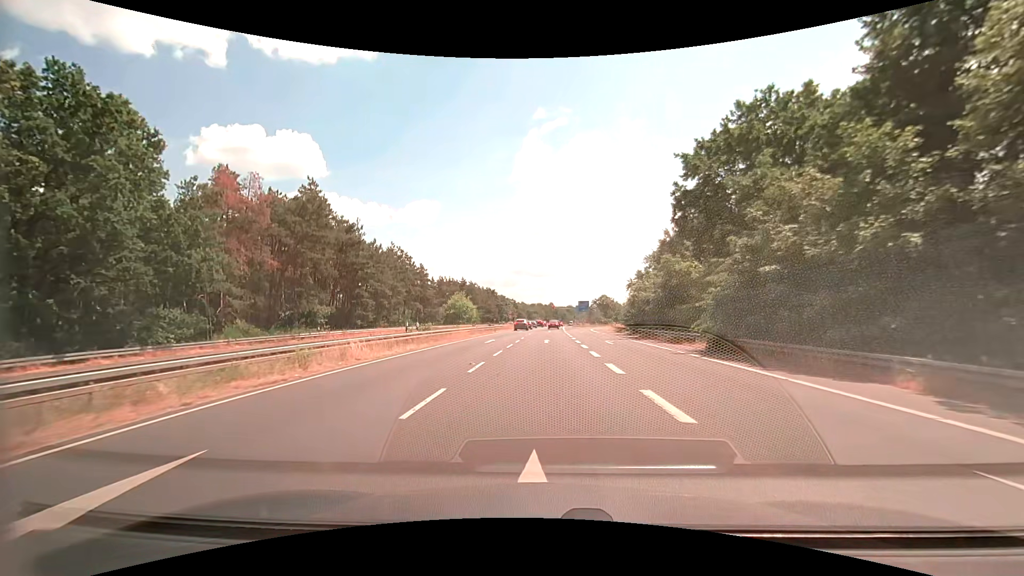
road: secondary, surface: asphalt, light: Day
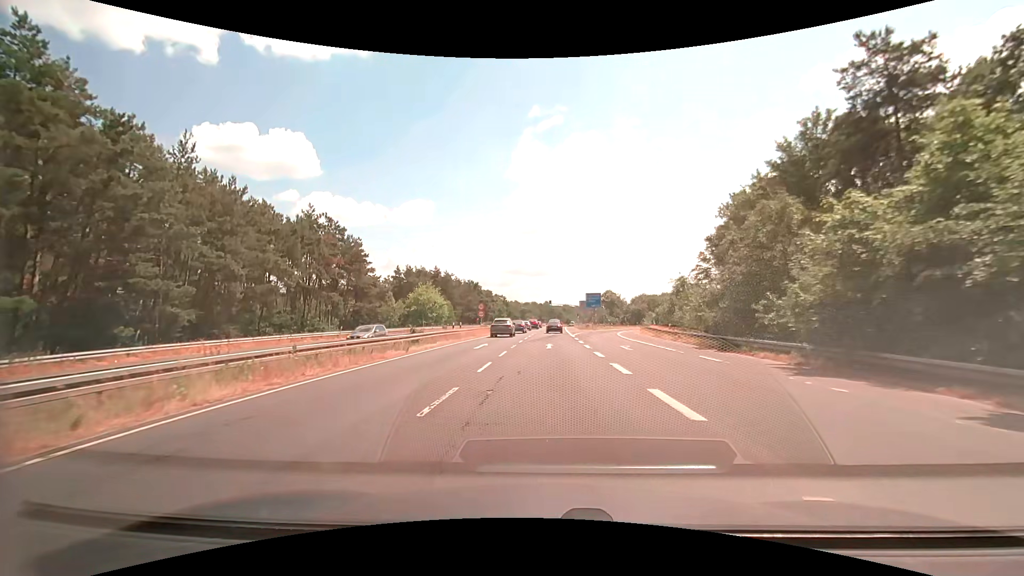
(+0.1, +35.8) m; 0°
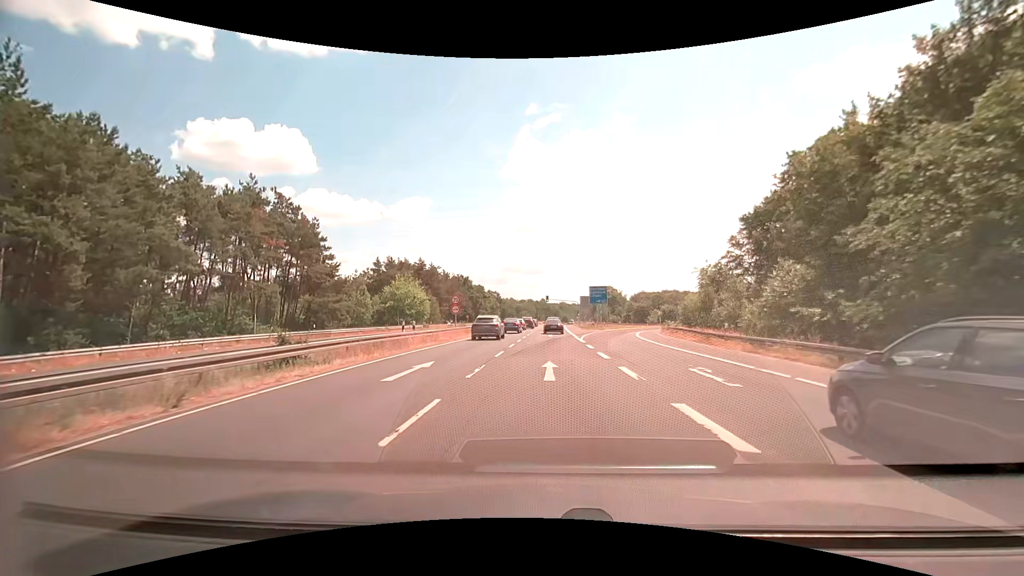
(+0.1, +13.6) m; +1°
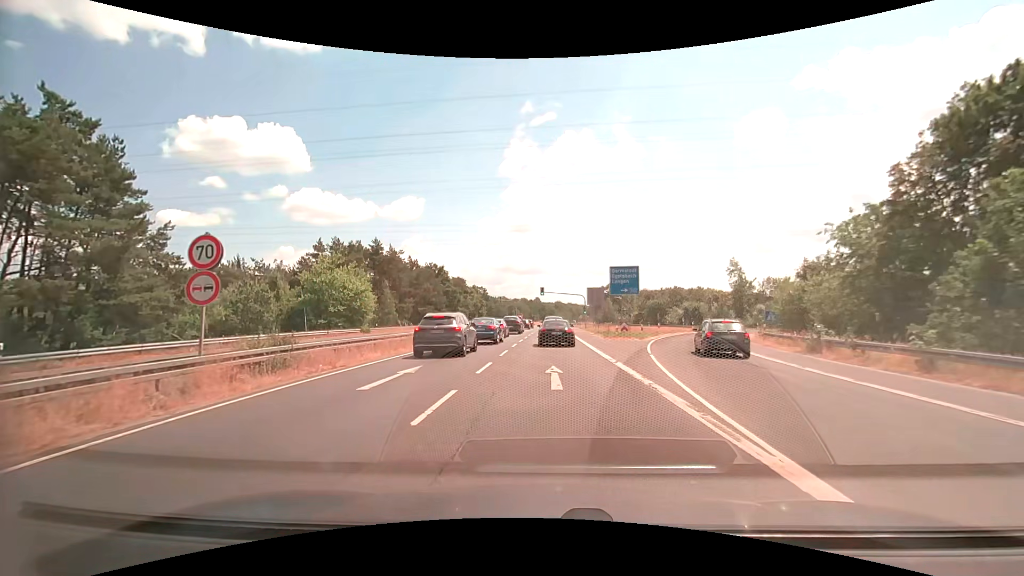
(0.0, +28.8) m; 0°
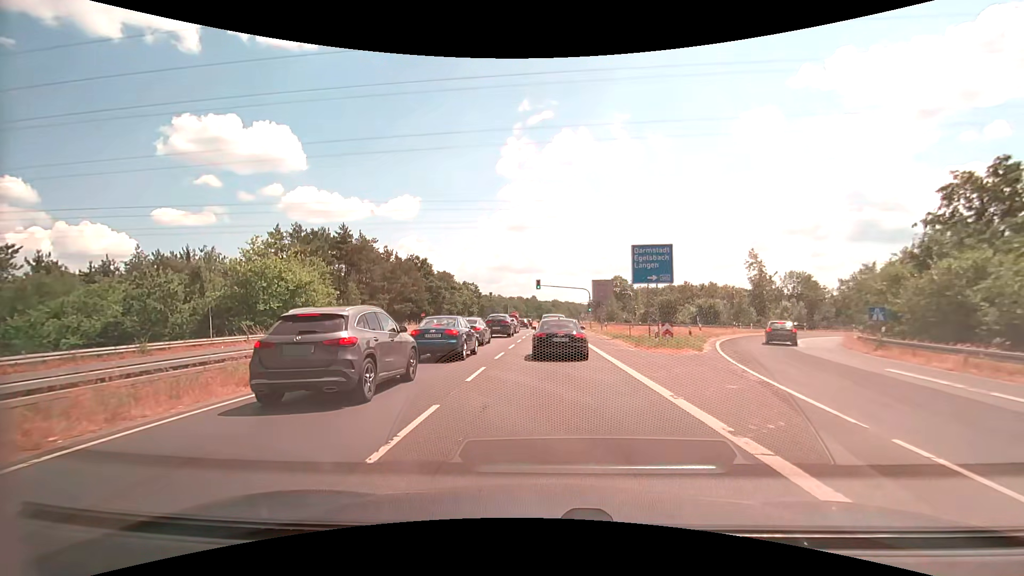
(+0.1, +13.4) m; +1°
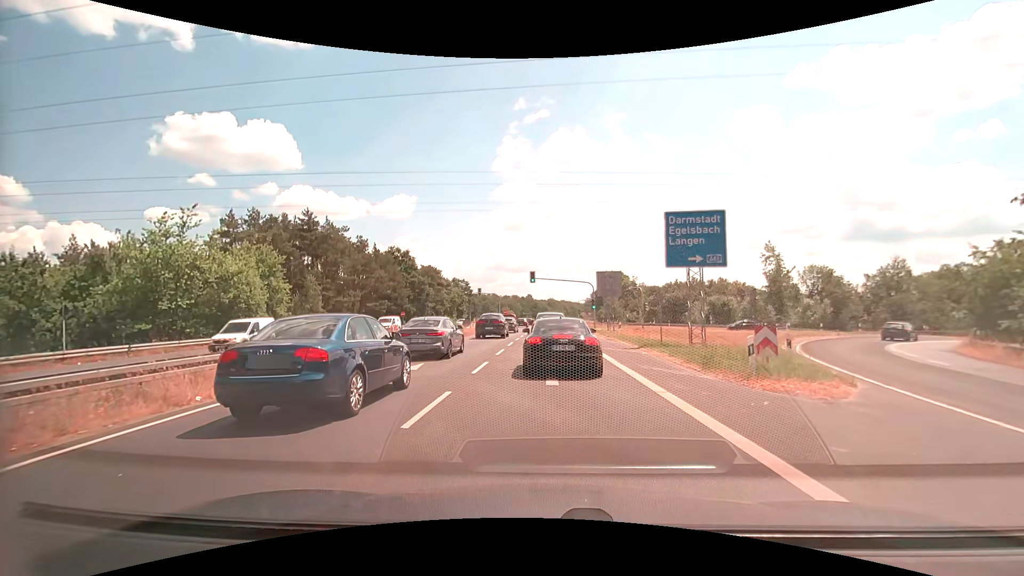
(+0.1, +10.4) m; 0°
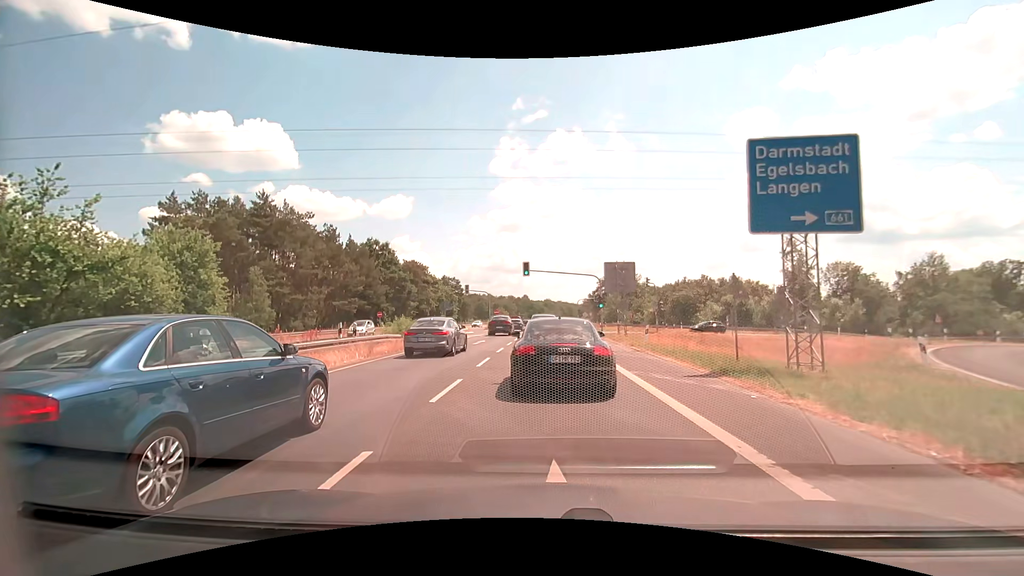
(+0.1, +10.1) m; +1°
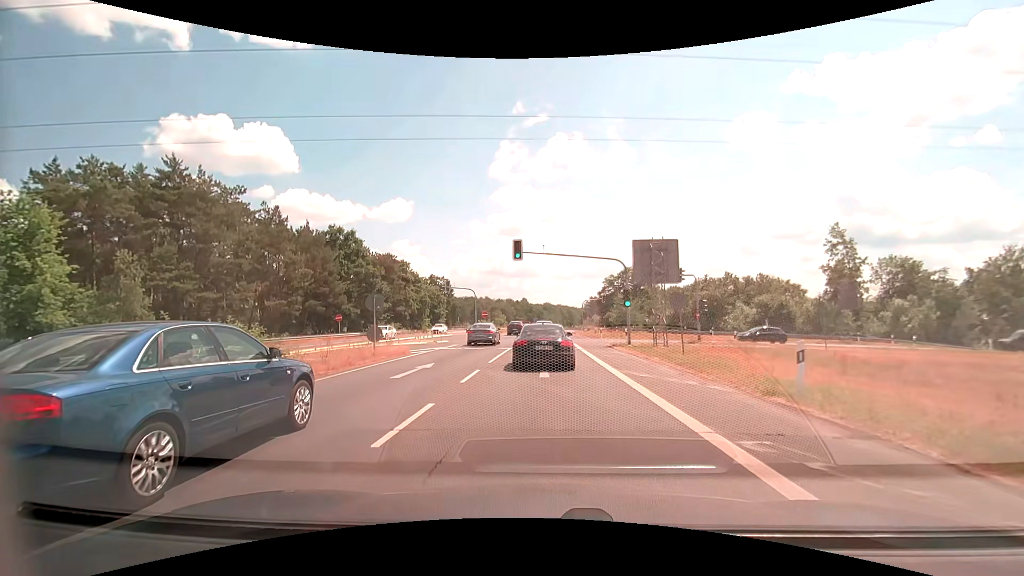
(-0.2, +15.0) m; -1°
(0, +10) (0, +20) (0, +30) (0, +40) (0, +50) (0, +60) (+1, +70) (+1, +80) (+1, +90) (+1, +100) m
